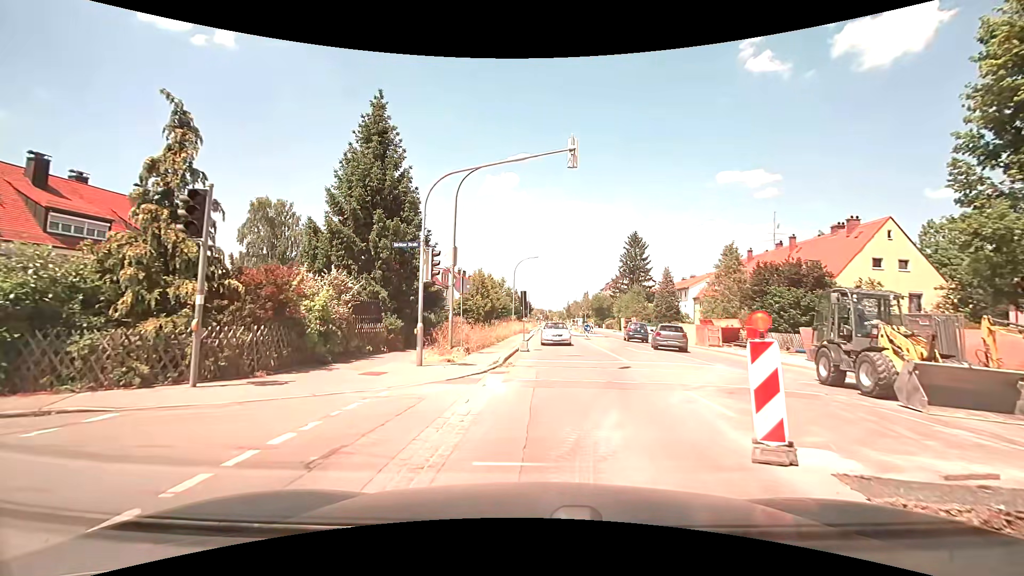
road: secondary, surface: asphalt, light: Day
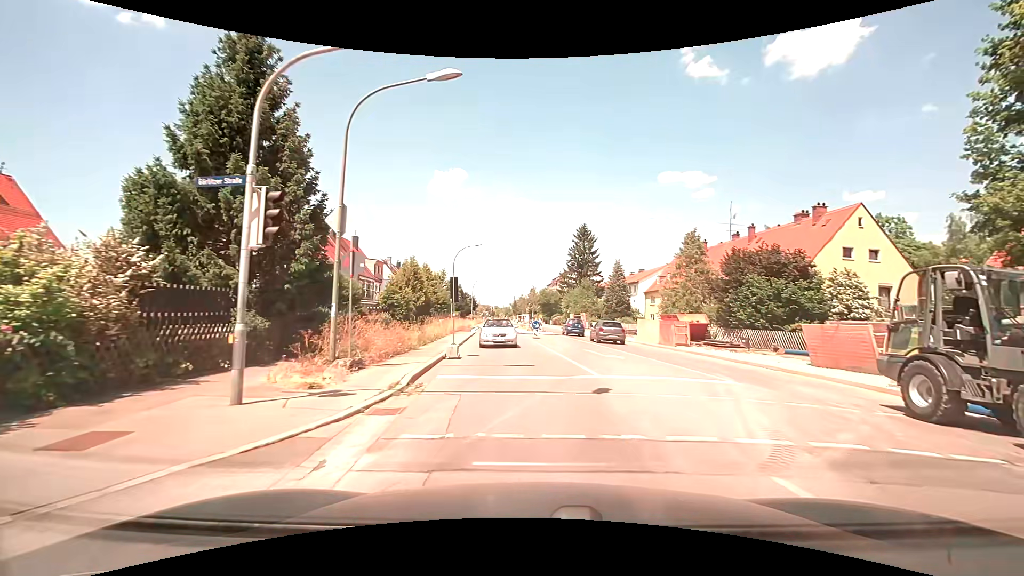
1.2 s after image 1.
(+0.2, +5.9) m; +6°
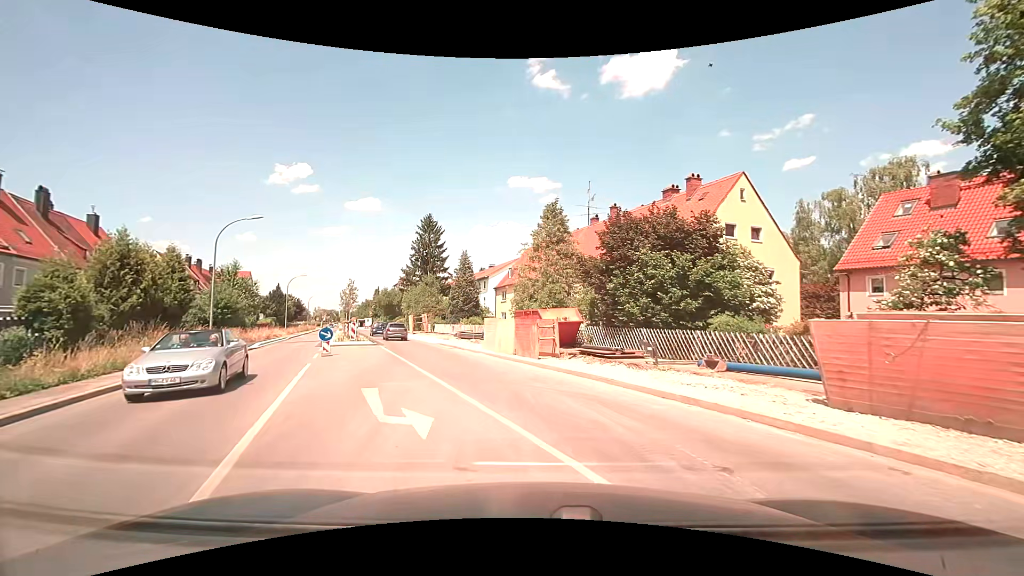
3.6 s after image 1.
(+2.1, +11.5) m; +17°
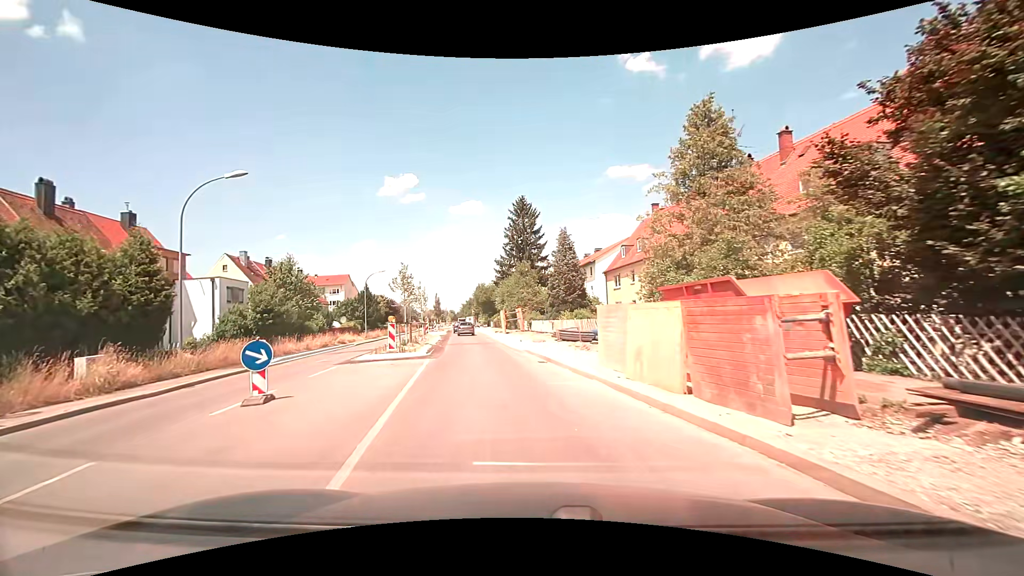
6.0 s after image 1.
(-1.0, +12.6) m; -12°
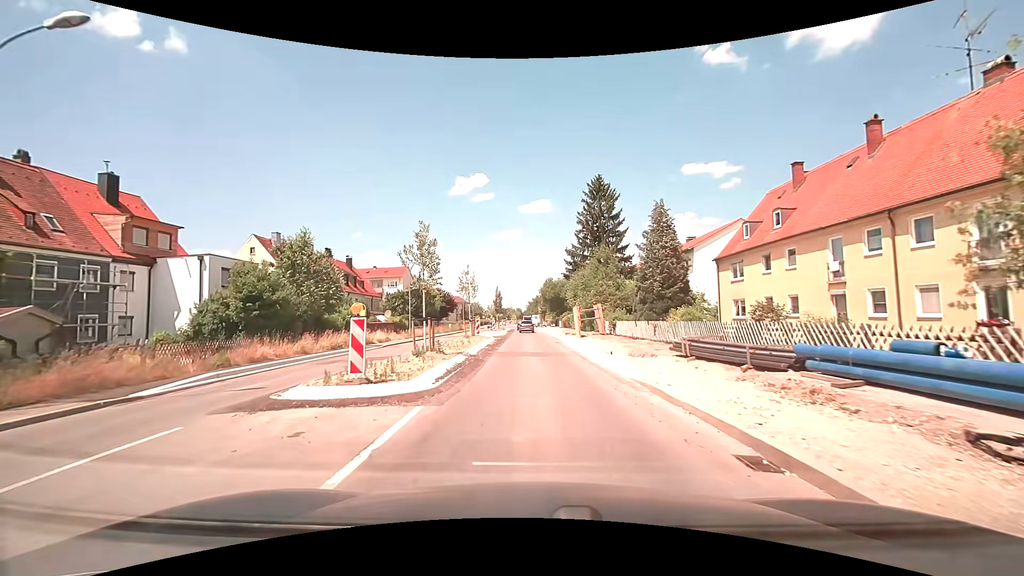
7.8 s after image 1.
(-1.0, +11.4) m; -8°
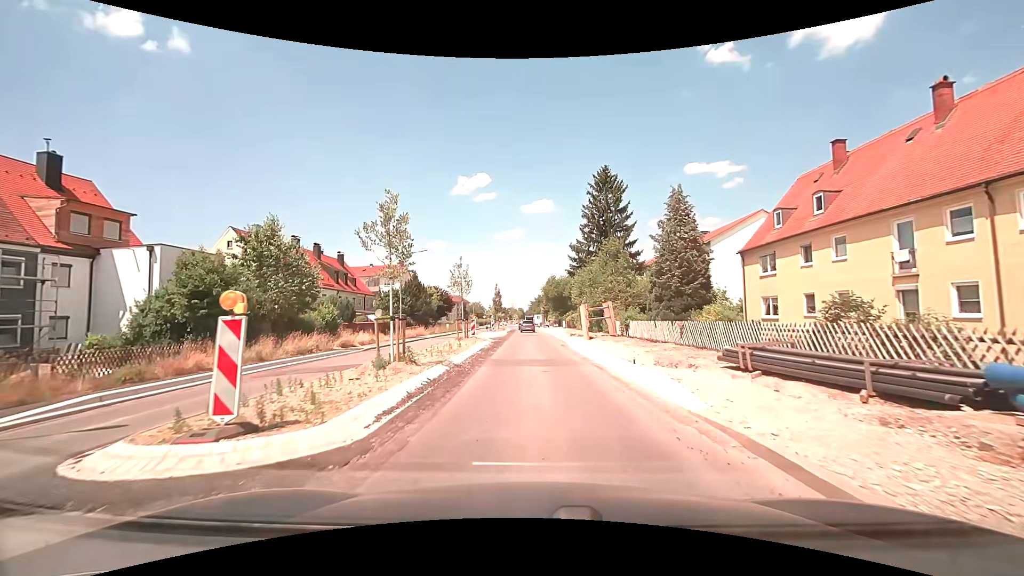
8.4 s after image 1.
(0.0, +4.1) m; 0°
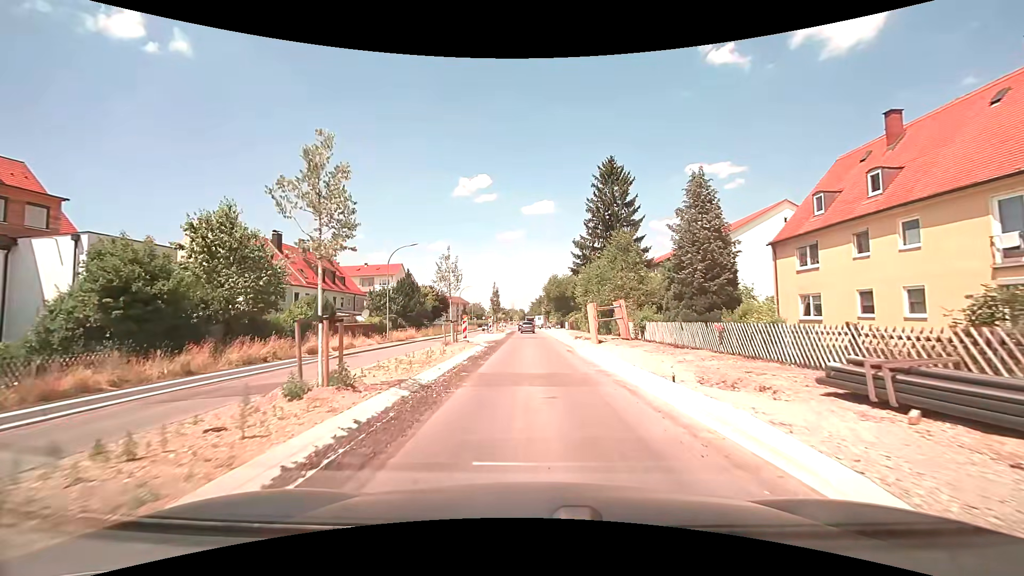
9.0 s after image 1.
(0.0, +4.3) m; 0°
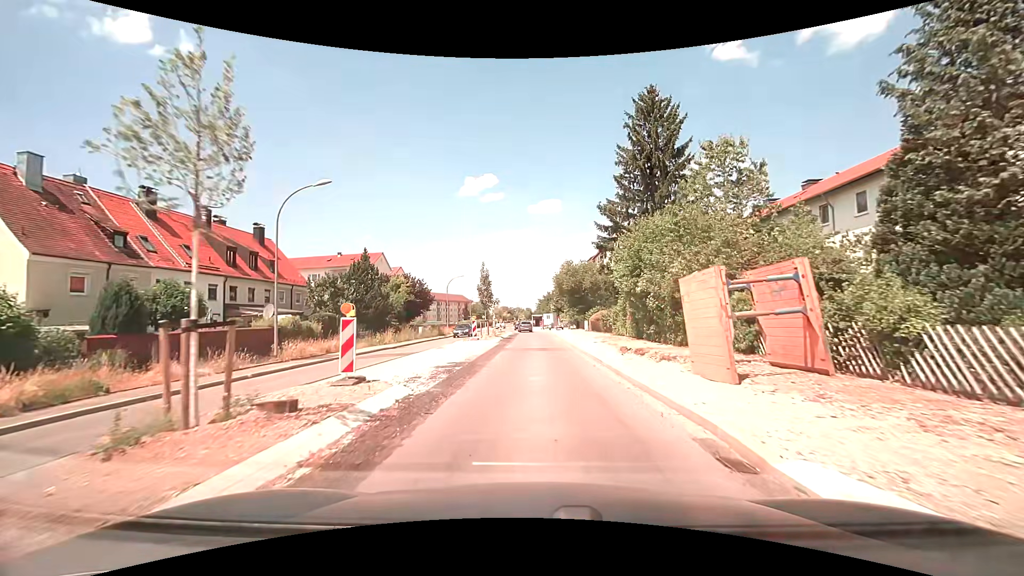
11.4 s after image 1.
(-0.2, +18.7) m; -1°
